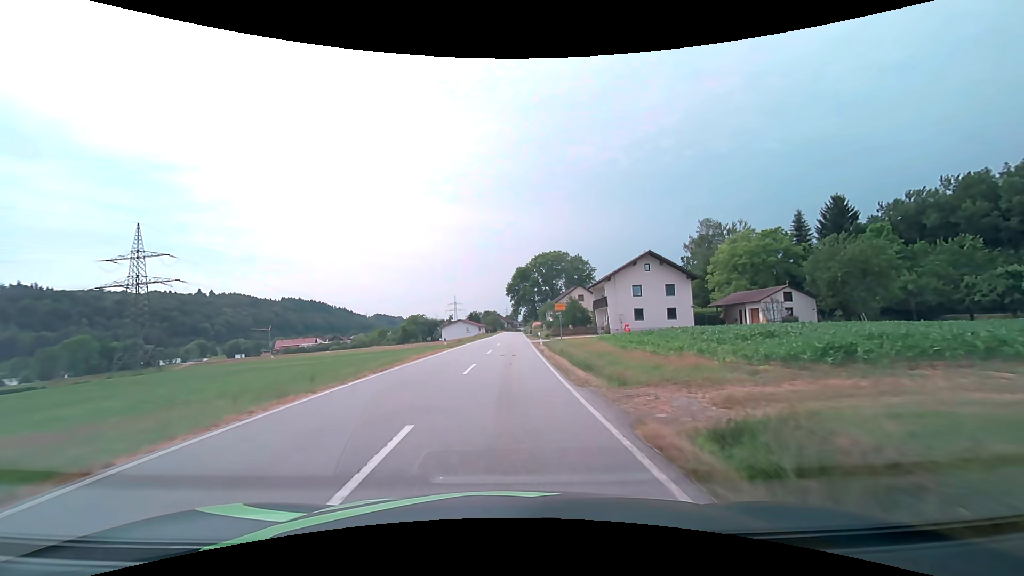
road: secondary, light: Day
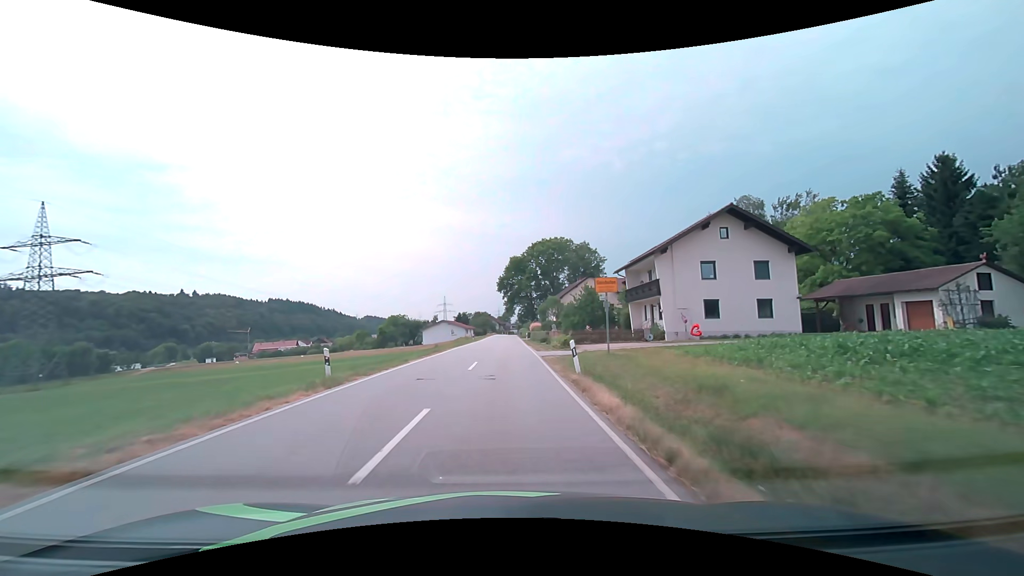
(+0.3, +22.4) m; +1°
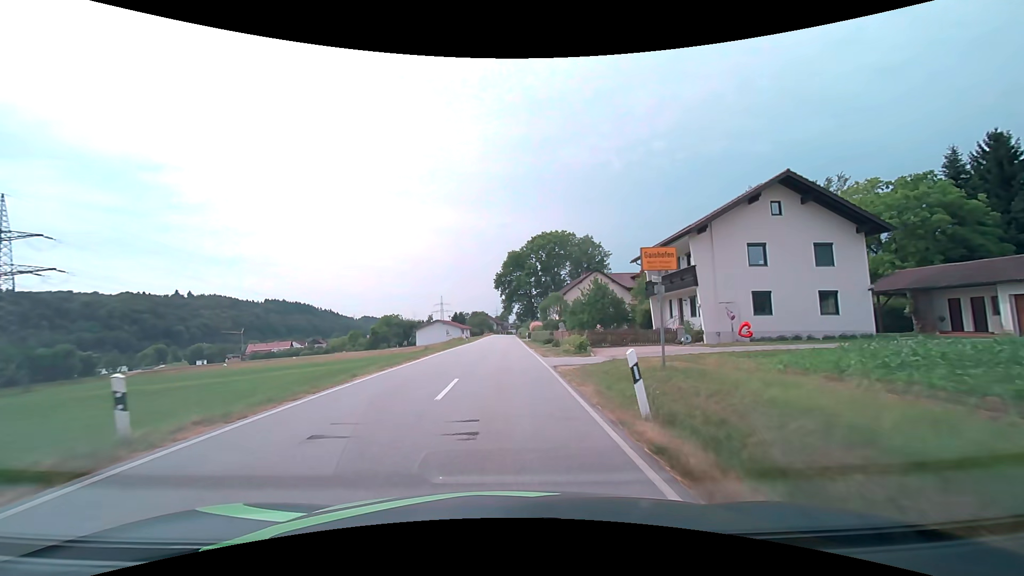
(0.0, +7.3) m; 0°
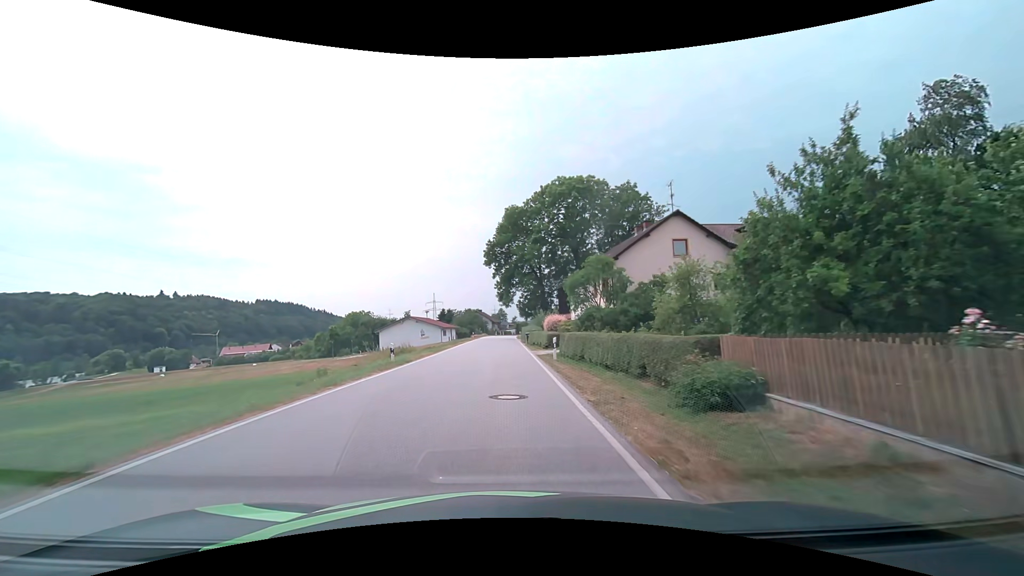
(+0.2, +36.3) m; 0°
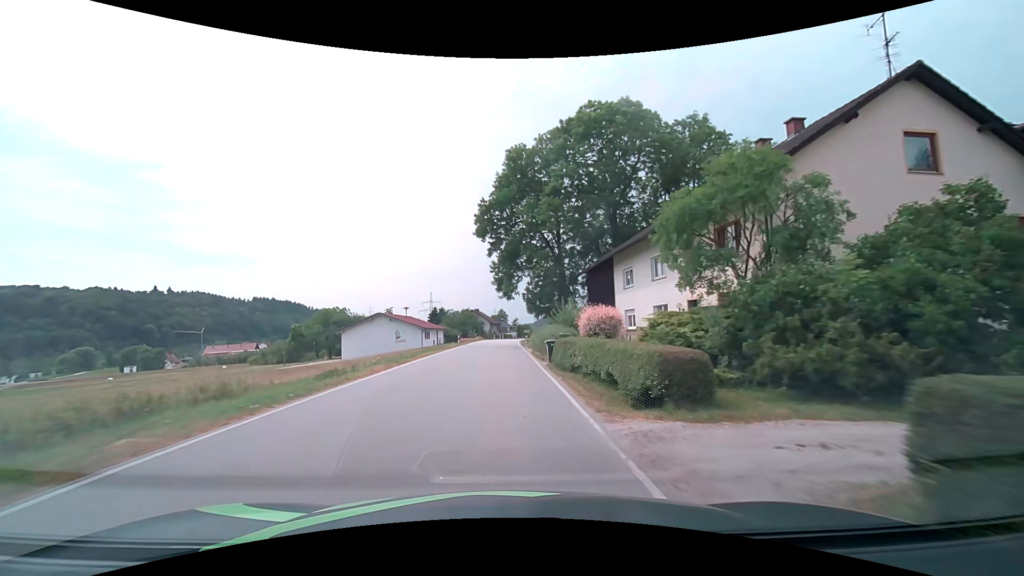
(-0.1, +22.2) m; 0°
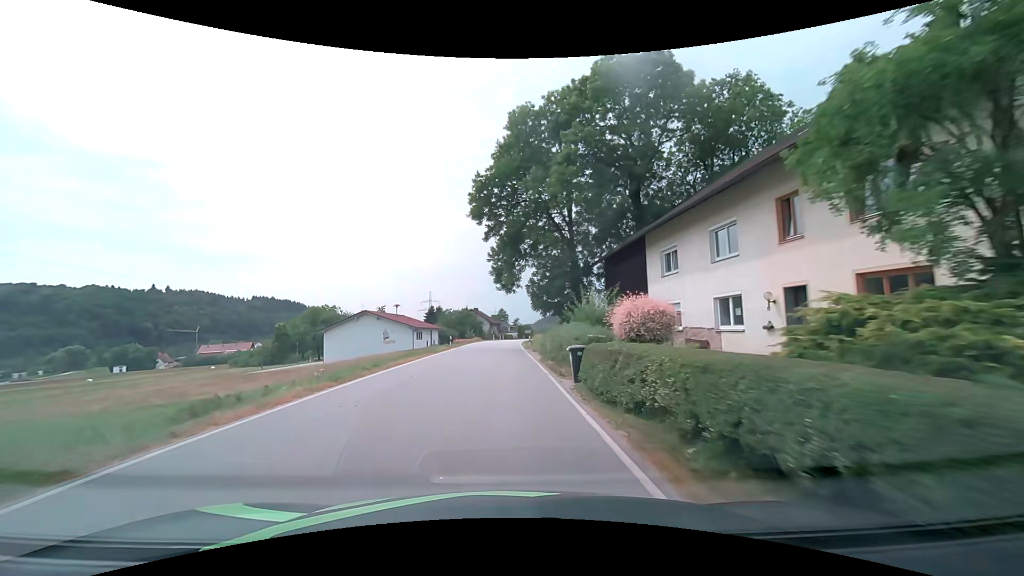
(0.0, +7.4) m; 0°
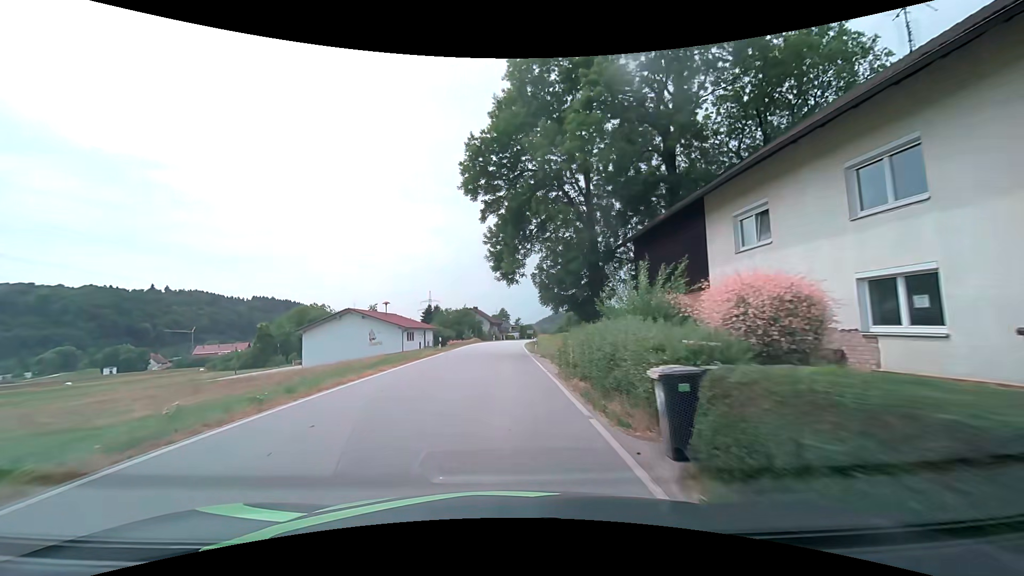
(0.0, +7.4) m; 0°
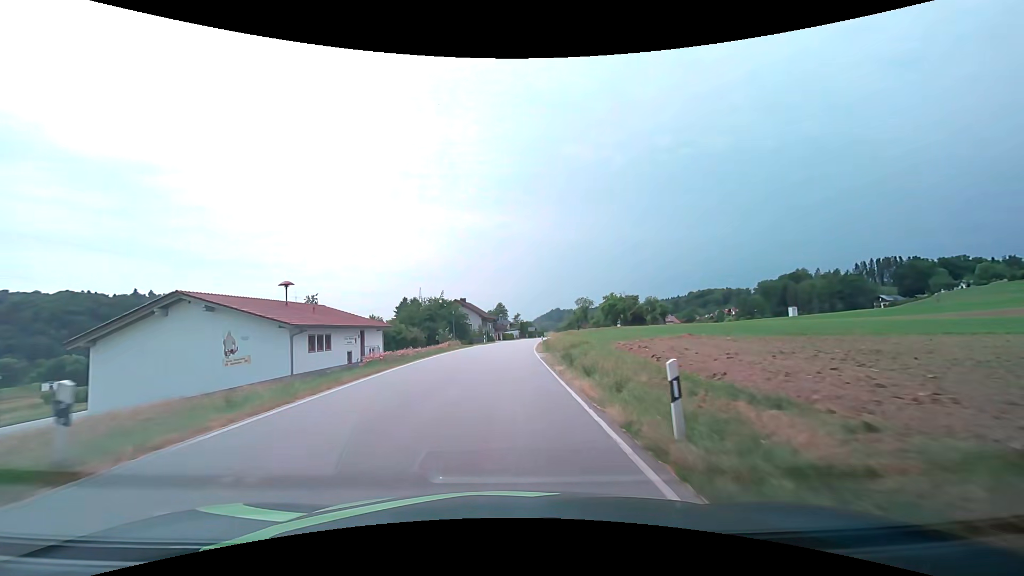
(+0.1, +30.0) m; 0°
(0, +10) (0, +20) (0, +30) (+1, +40) (+1, +50) (+2, +60) (+3, +70) (+4, +80) (+4, +90) (+5, +100) m
